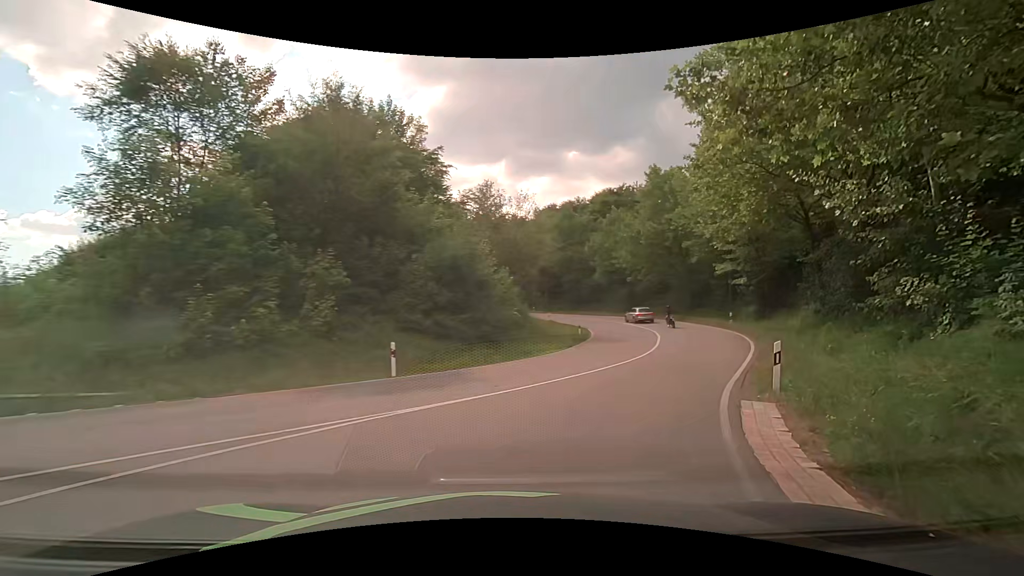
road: primary_link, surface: asphalt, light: Day
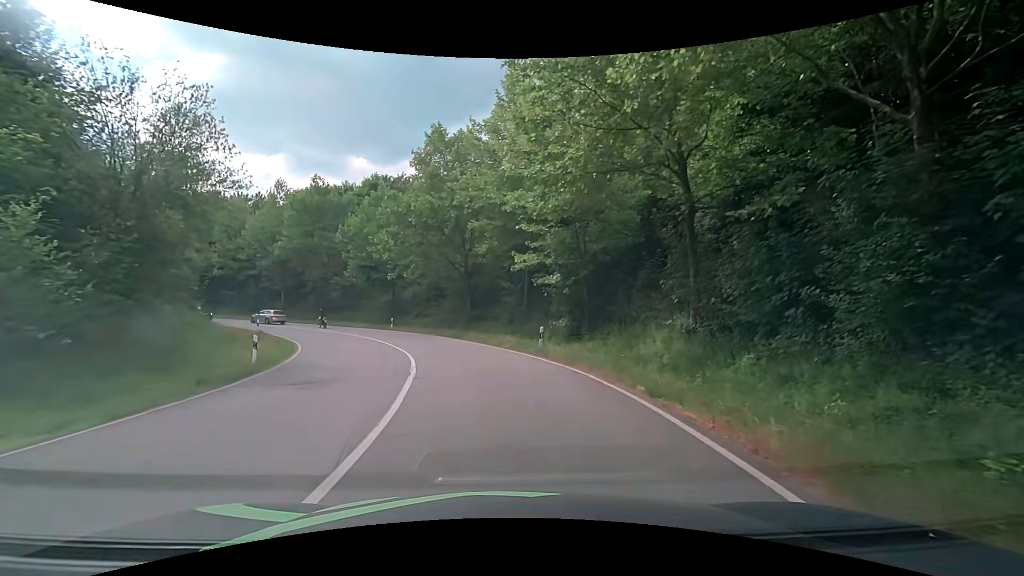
(+4.6, +16.5) m; +25°
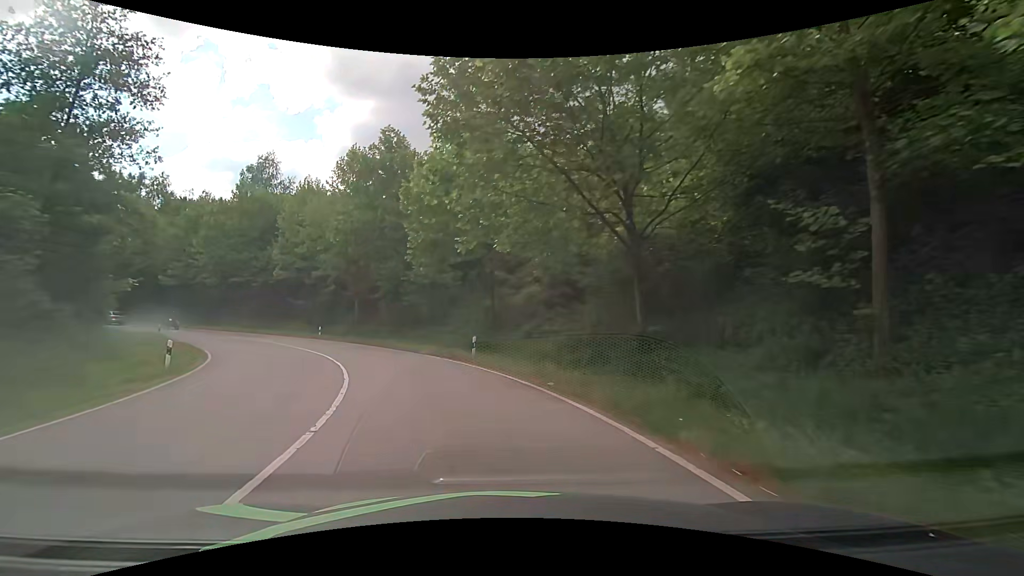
(-2.4, +23.3) m; -15°
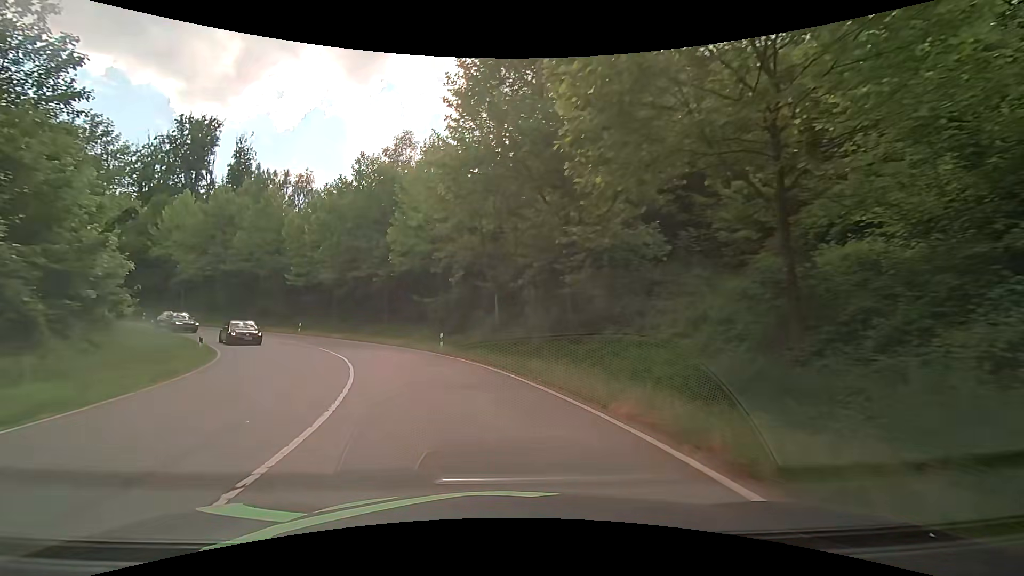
(-2.8, +17.4) m; -19°
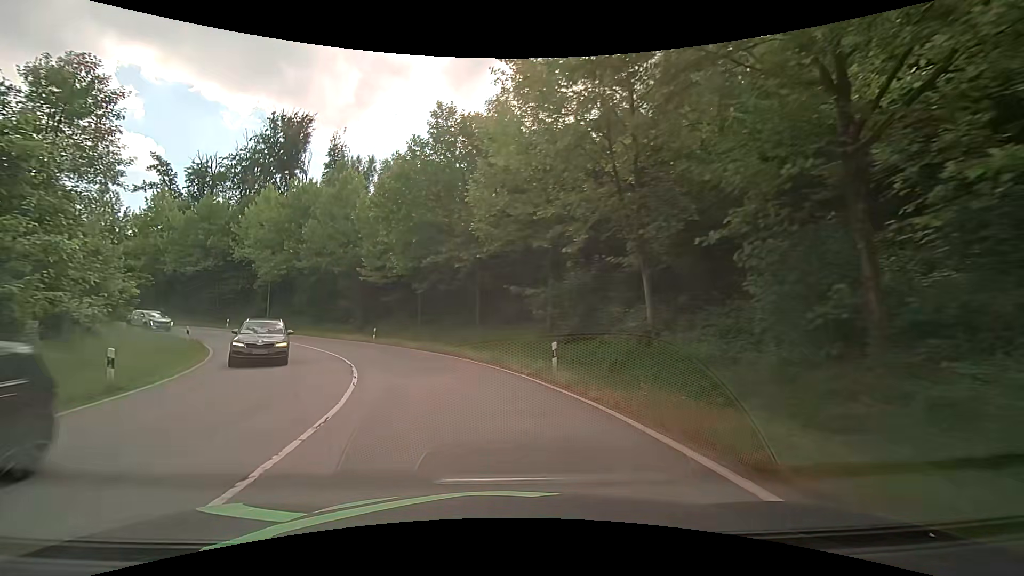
(-1.4, +12.7) m; -13°
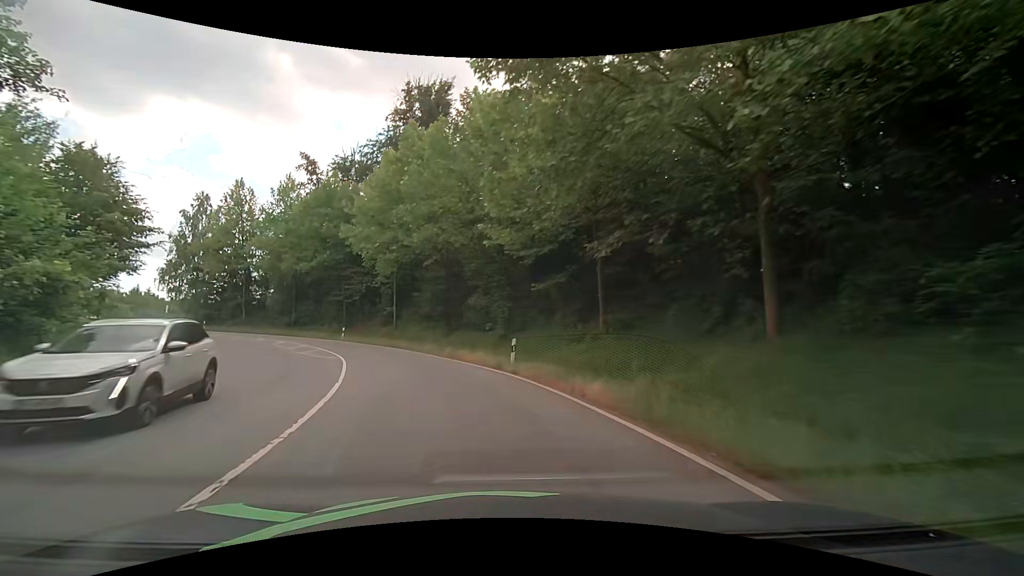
(-3.3, +20.0) m; -19°
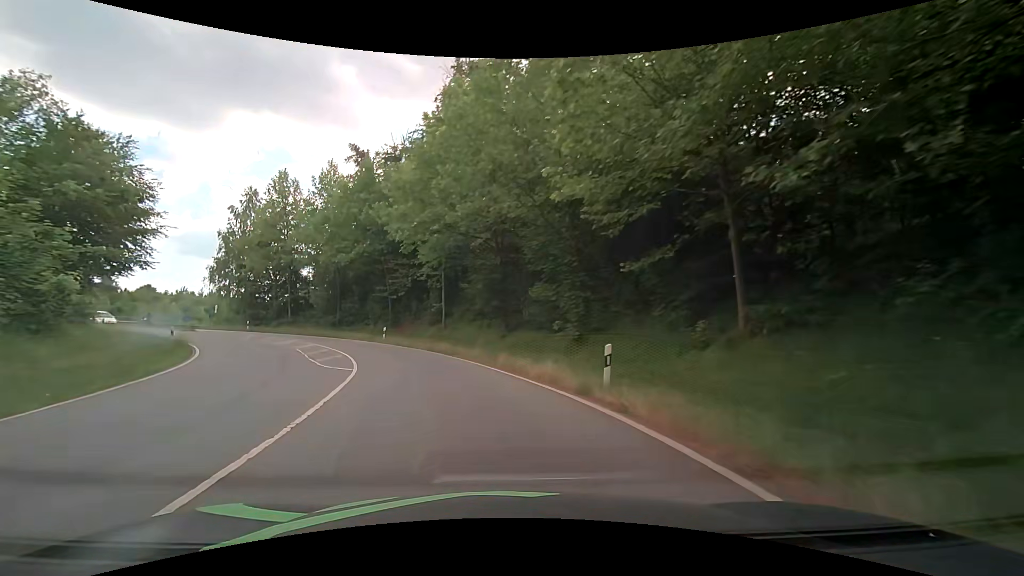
(-0.4, +7.0) m; -7°
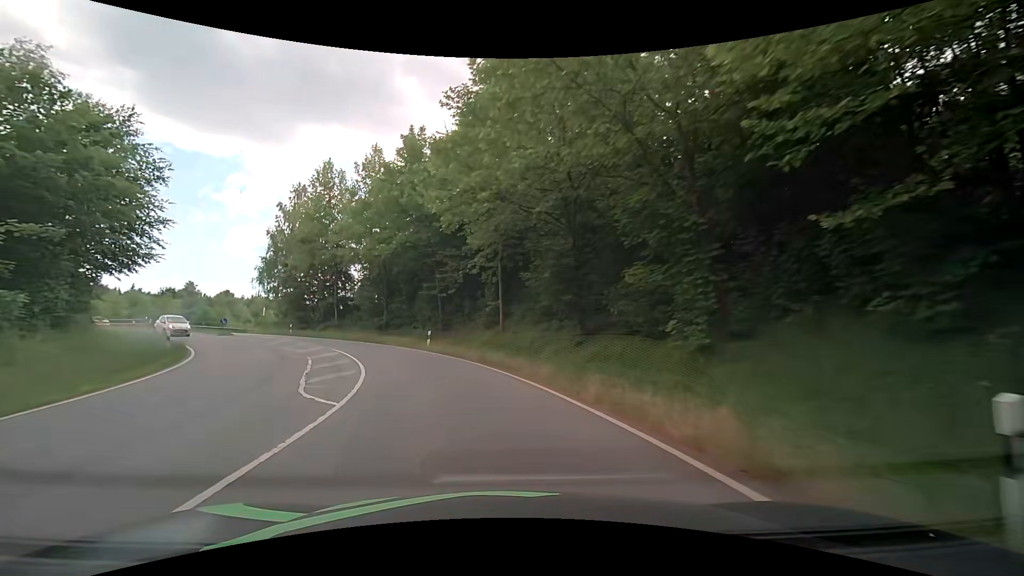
(-0.4, +7.1) m; -7°
(-1, +10) (-3, +20) (-7, +29) (-13, +37) (-20, +44) (-28, +50) (-37, +55) (-46, +59) (-55, +62) (-65, +66) m
